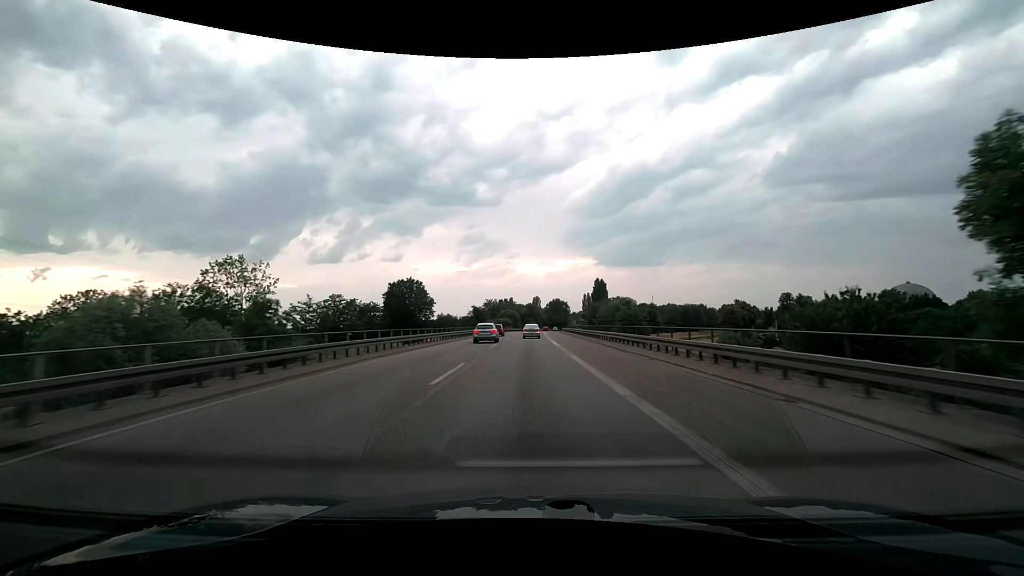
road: trunk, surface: asphalt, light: Day
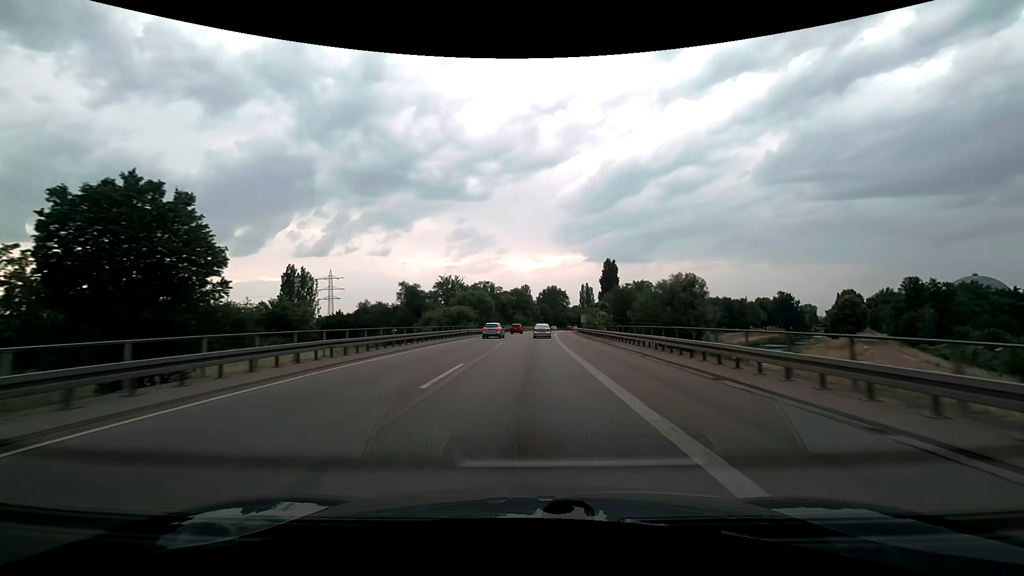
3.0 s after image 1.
(+0.6, +72.6) m; +1°
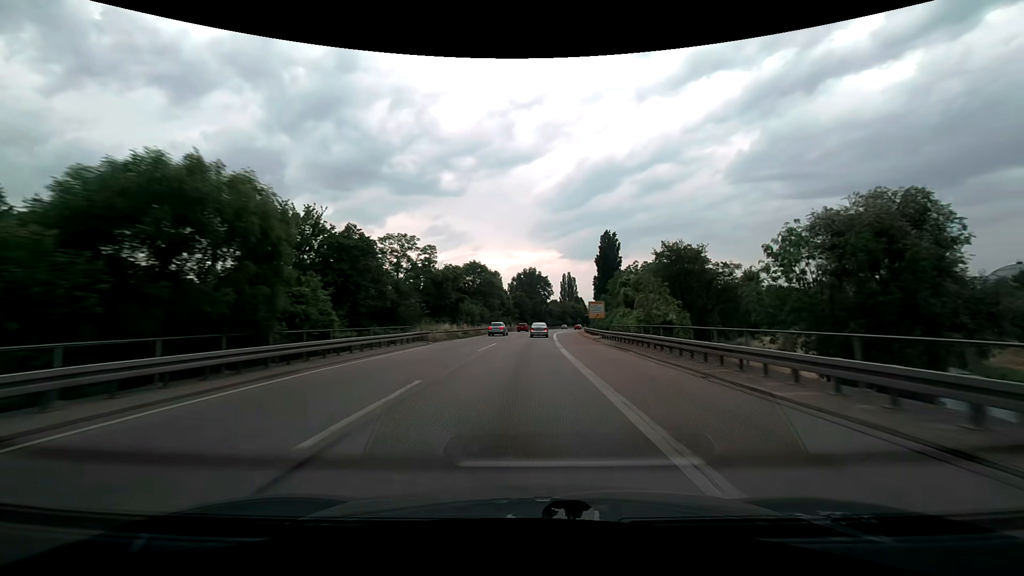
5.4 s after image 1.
(+1.6, +58.7) m; +3°
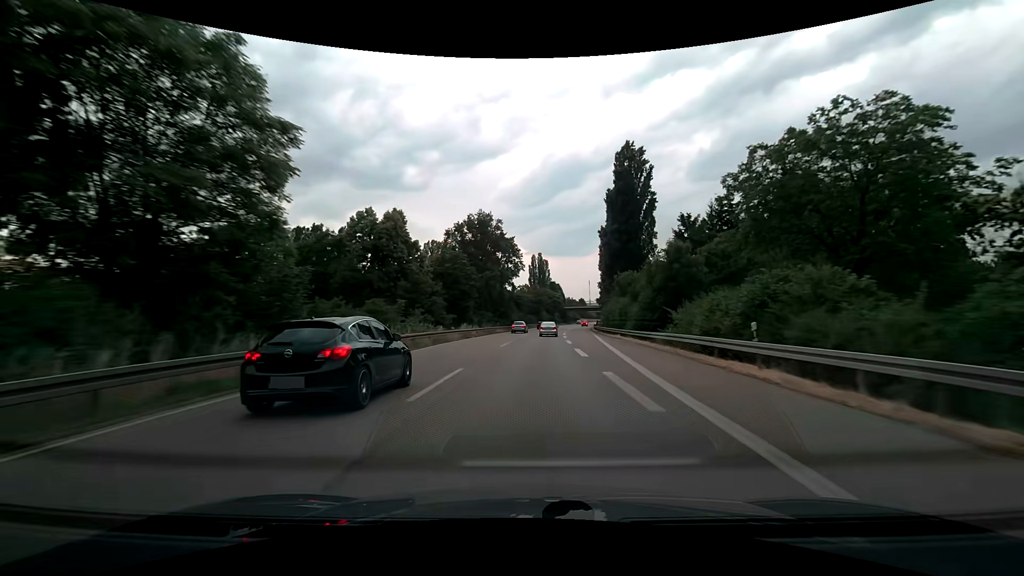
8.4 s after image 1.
(+2.3, +73.8) m; +4°
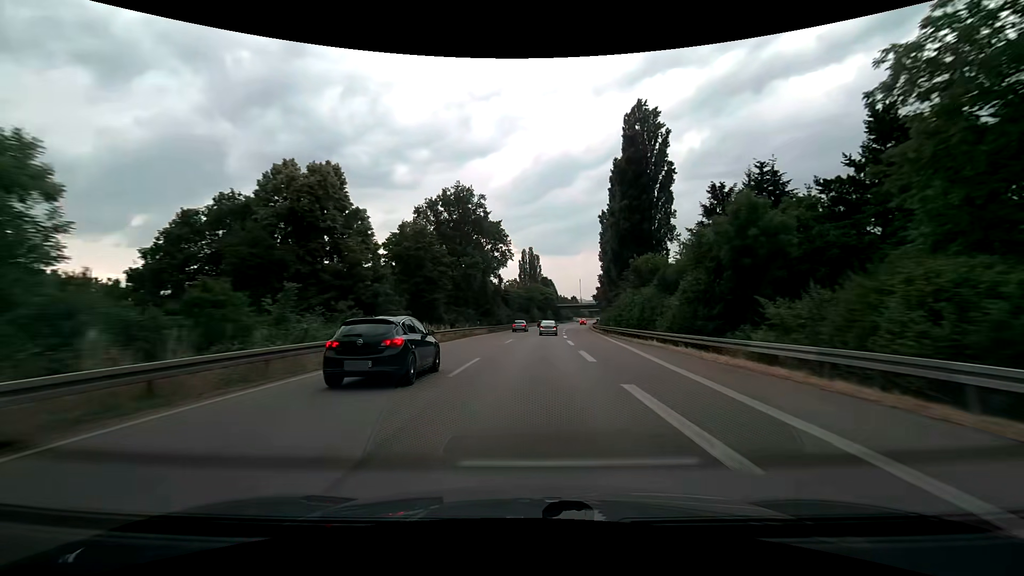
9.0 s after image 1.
(+0.1, +14.9) m; +1°
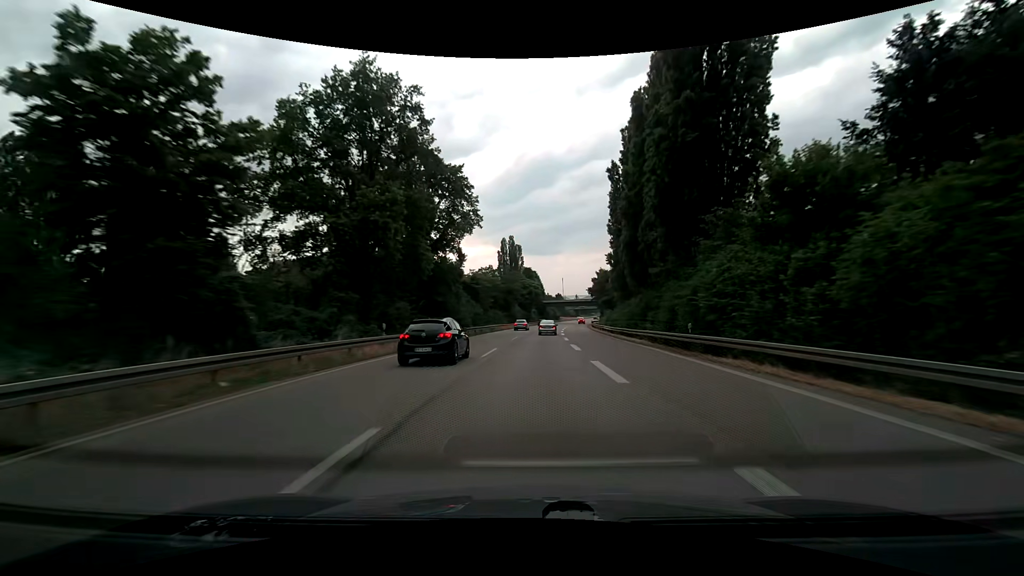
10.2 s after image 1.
(+0.6, +29.9) m; +2°
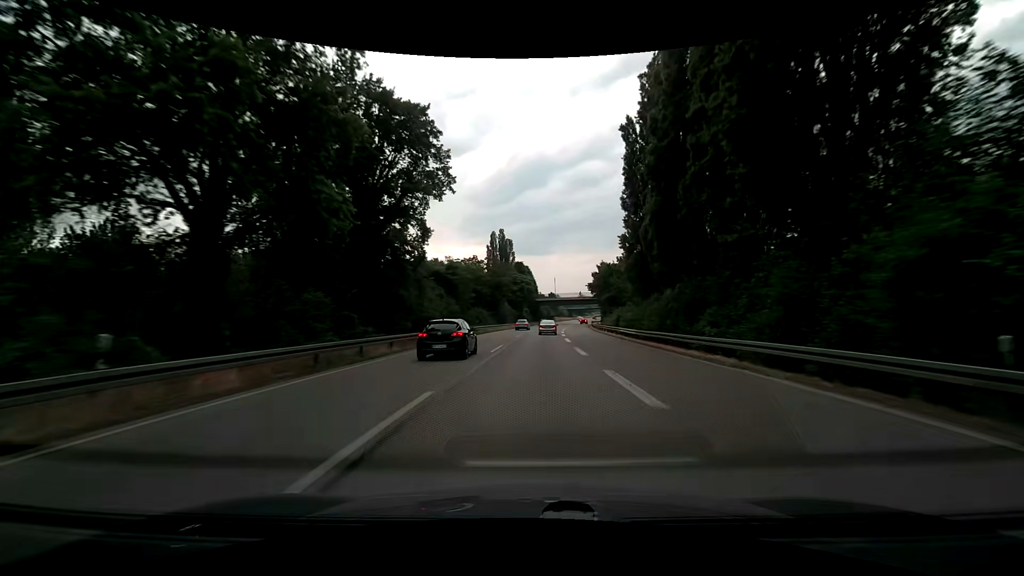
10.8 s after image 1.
(0.0, +15.0) m; +1°
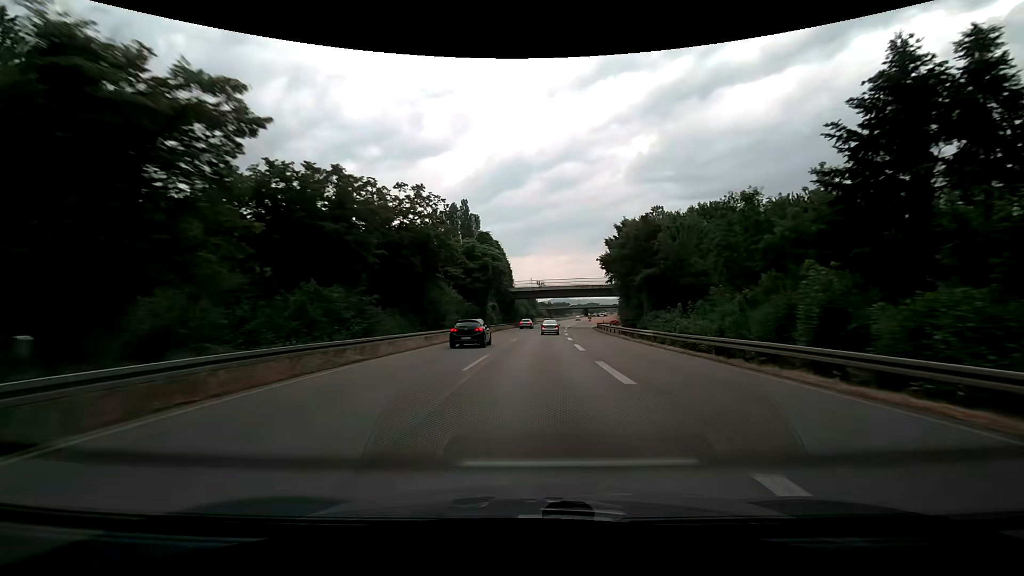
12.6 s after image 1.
(+0.9, +45.4) m; +3°
(0, +10) (0, +20) (0, +30) (+1, +40) (+1, +50) (+2, +60) (+3, +70) (+4, +80) (+5, +90) (+6, +100) m
